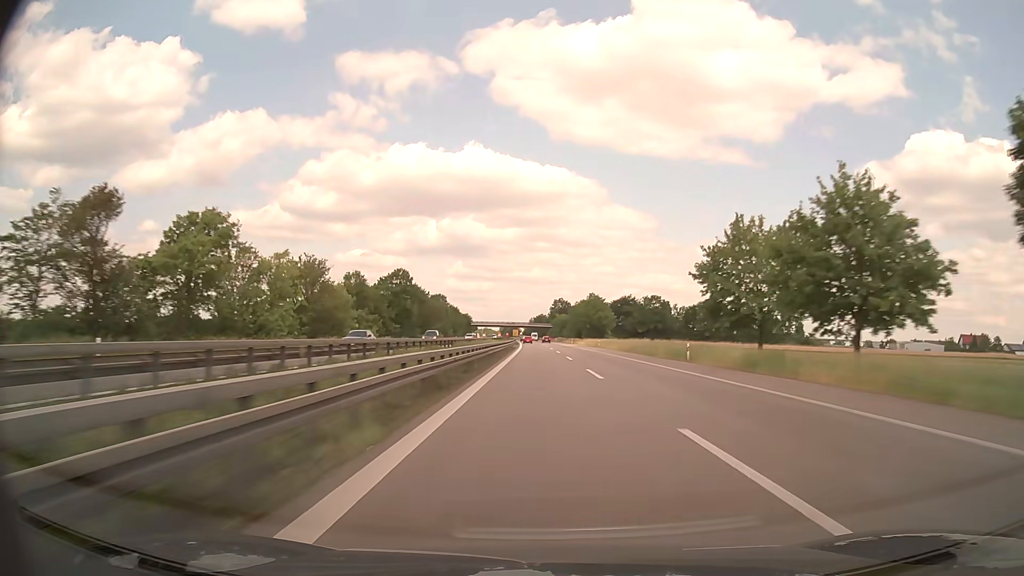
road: trunk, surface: asphalt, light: Day
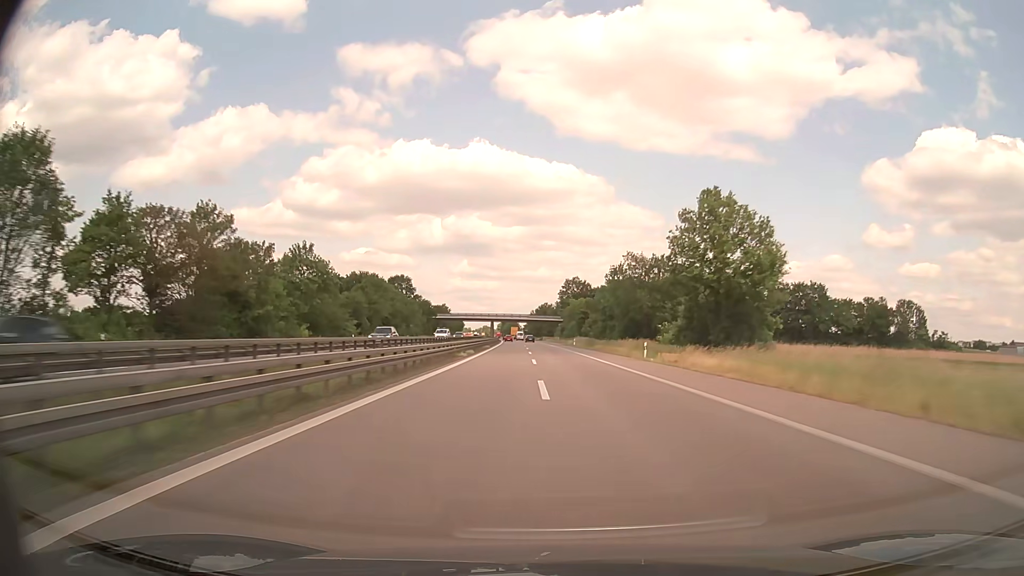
(-0.2, +97.0) m; 0°
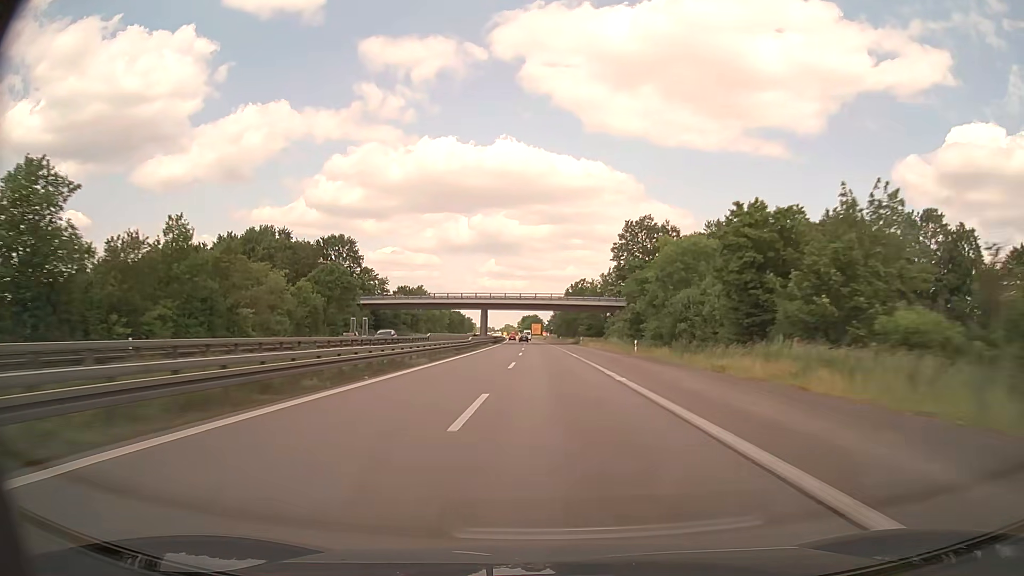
(-1.6, +94.3) m; -2°
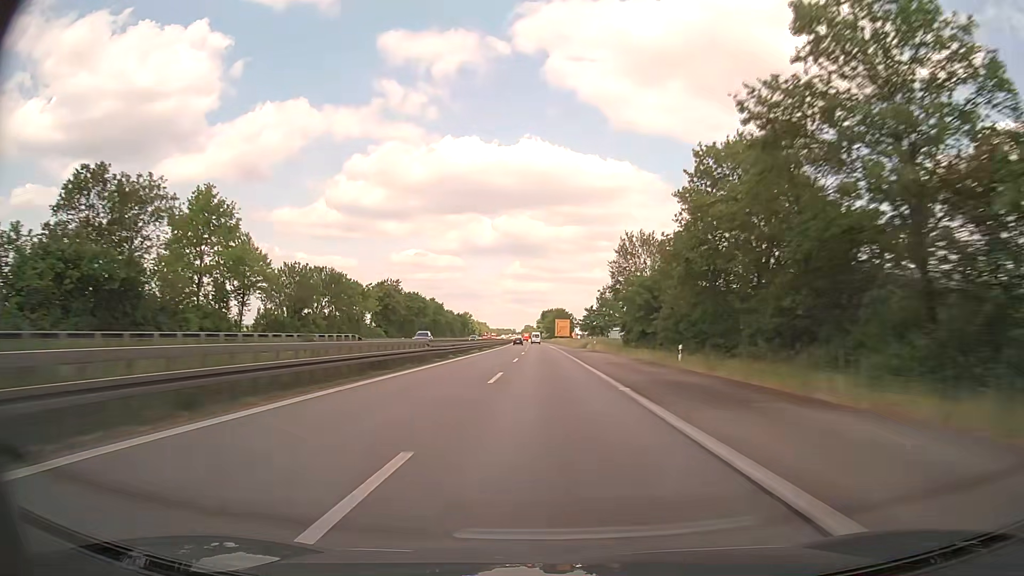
(-2.1, +115.3) m; -2°
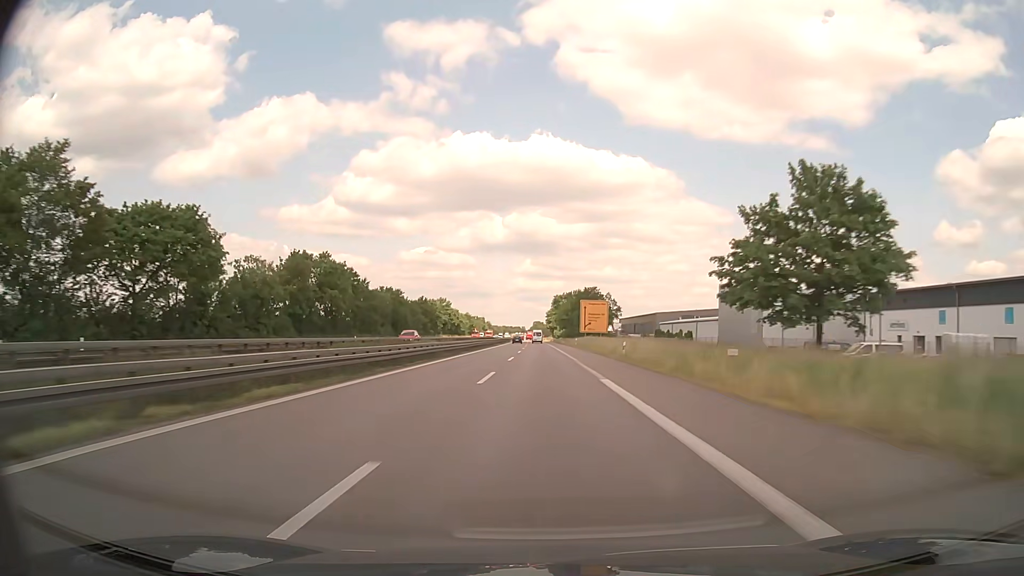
(-1.3, +90.4) m; -1°
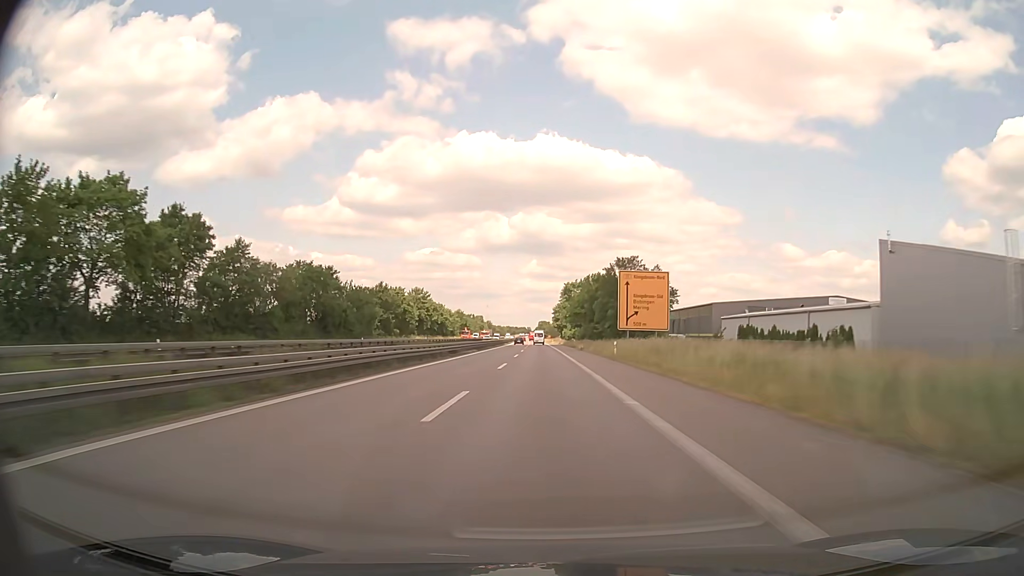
(-0.2, +44.3) m; 0°
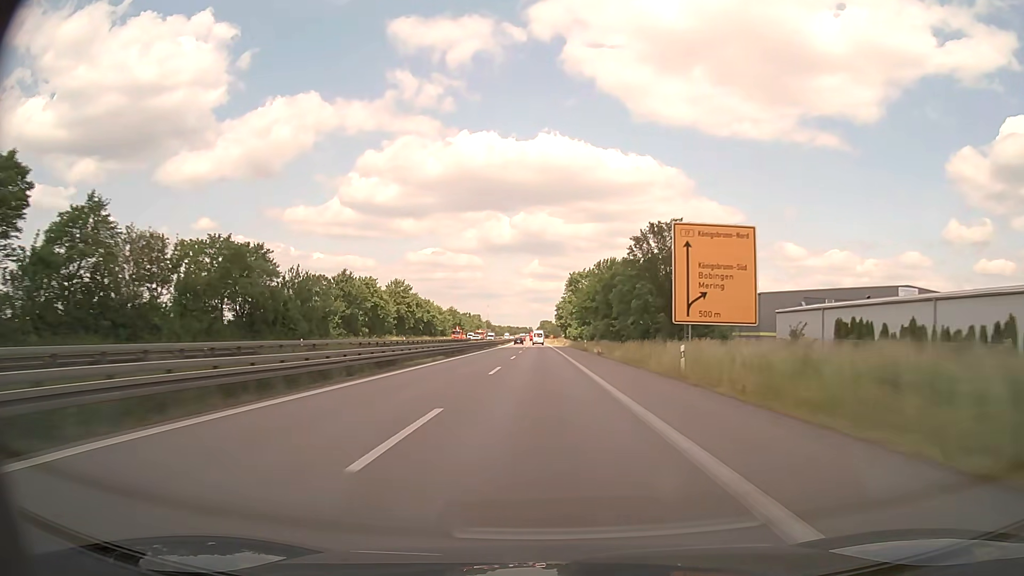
(0.0, +22.0) m; 0°
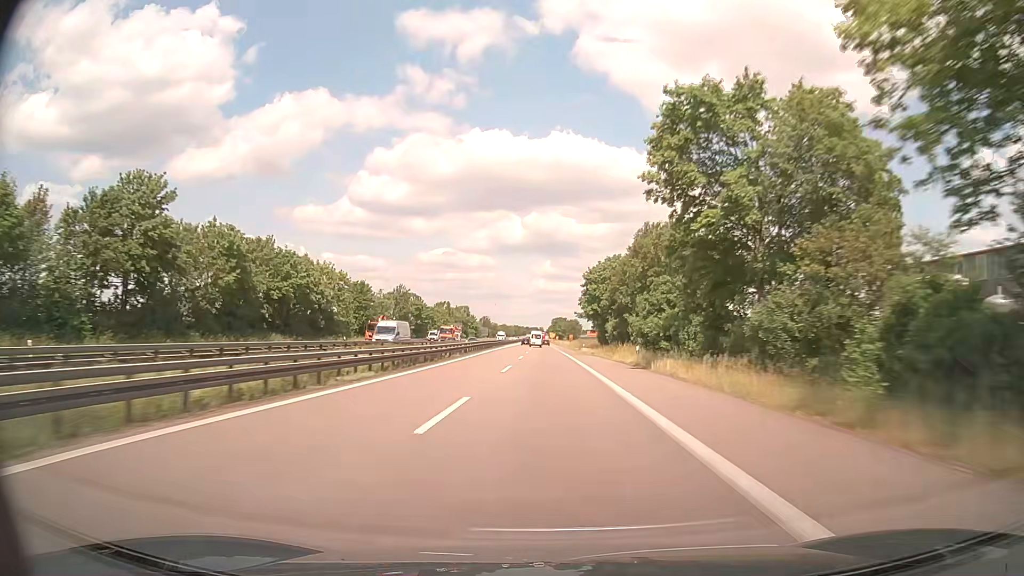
(-0.7, +87.7) m; -1°
(0, +10) (0, +20) (0, +30) (0, +40) (0, +50) (0, +60) (0, +70) (0, +80) (0, +90) (0, +100) m
